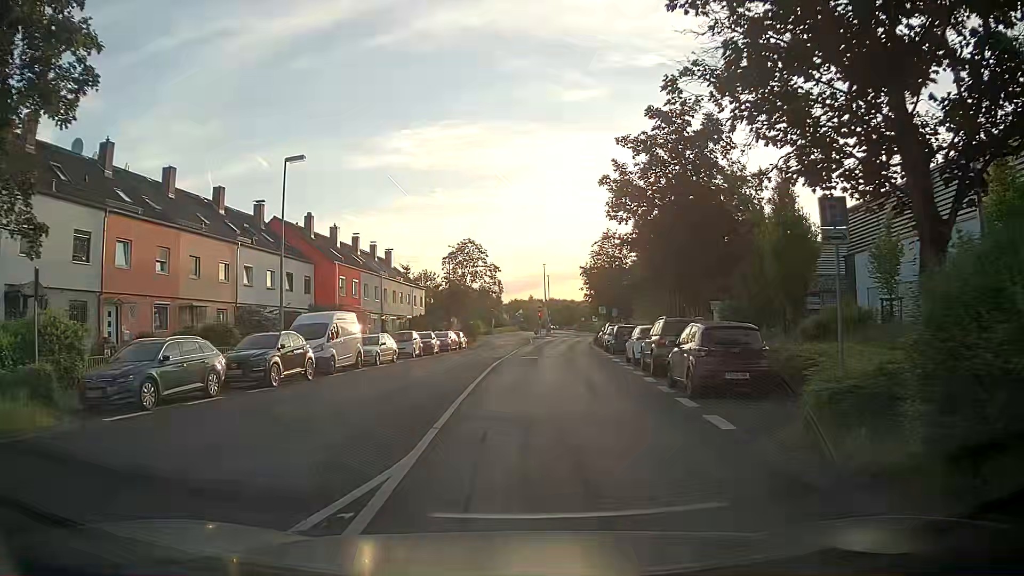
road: residential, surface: asphalt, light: Day
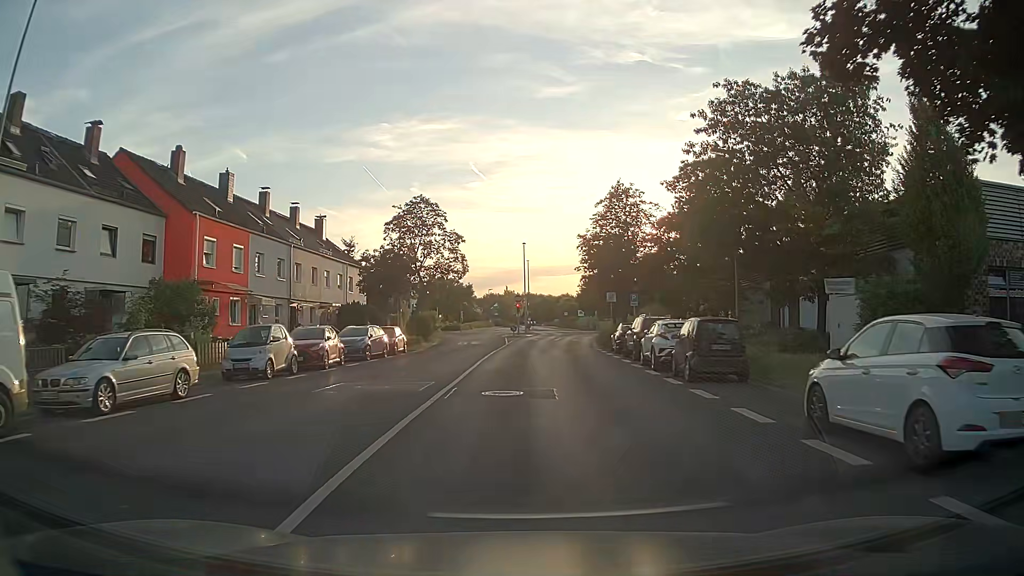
(+0.2, +20.0) m; +1°
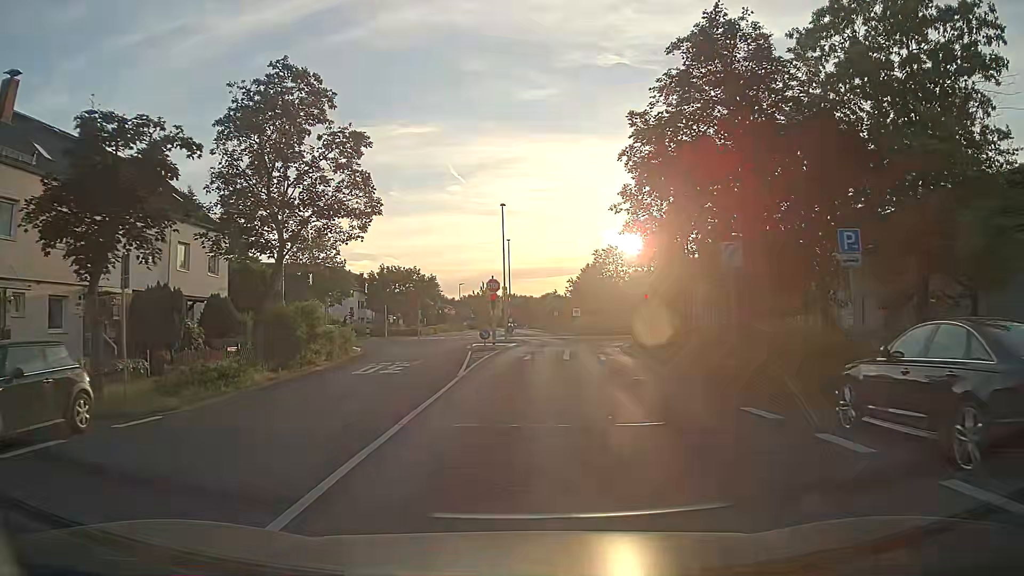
(+0.6, +26.9) m; +2°
